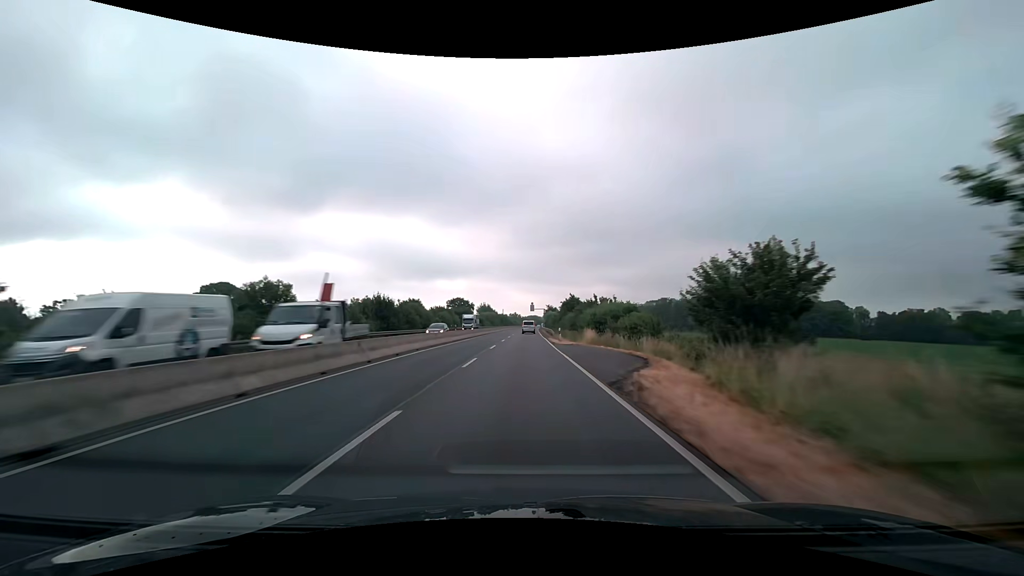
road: trunk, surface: asphalt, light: Day
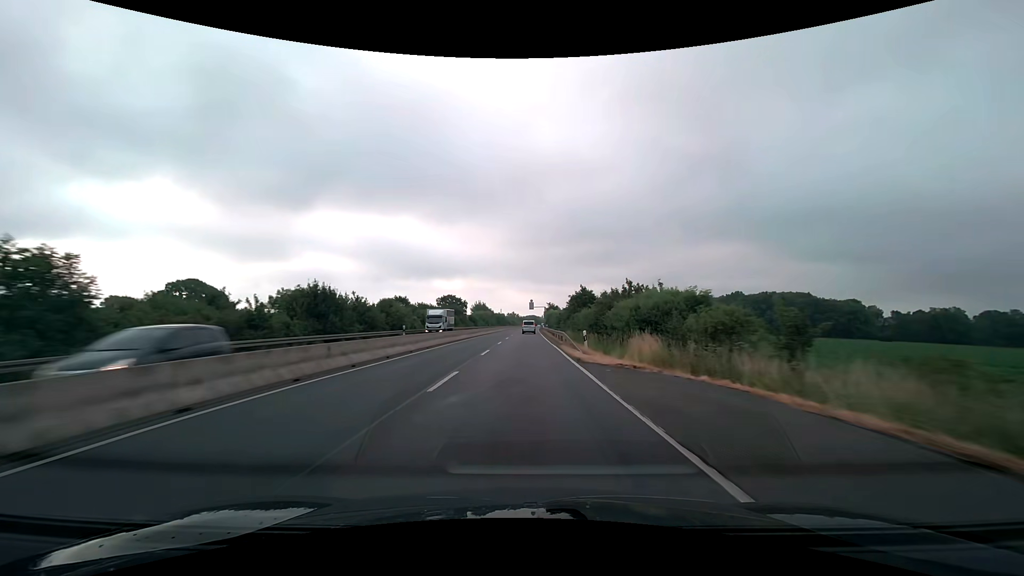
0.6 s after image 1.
(+0.1, +17.7) m; 0°
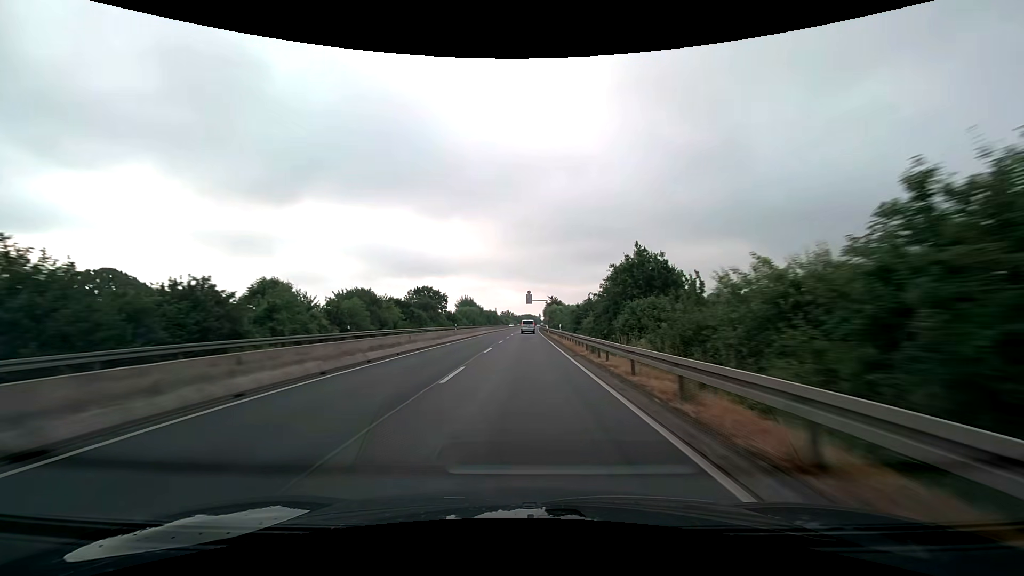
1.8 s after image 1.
(+0.1, +34.5) m; 0°
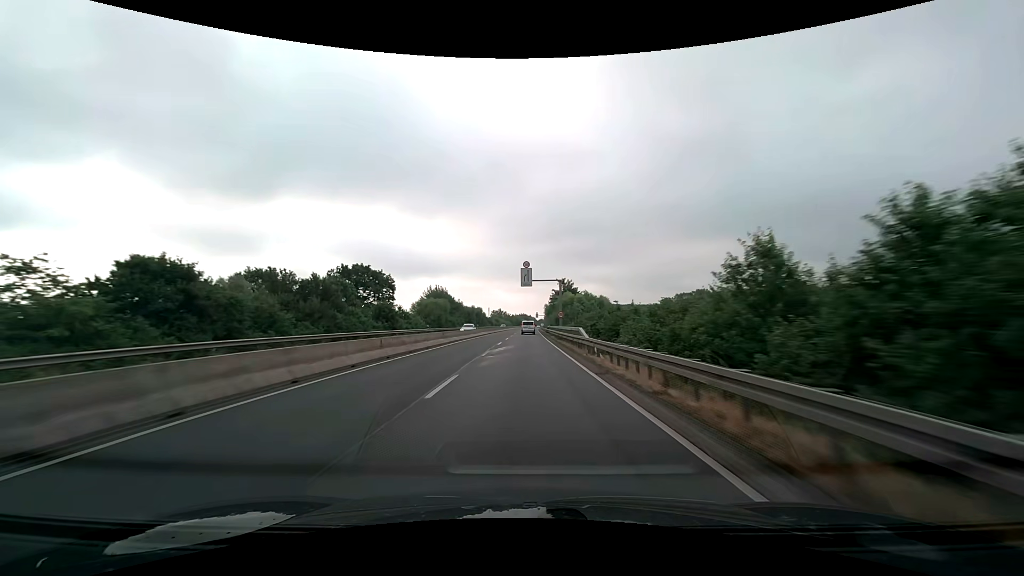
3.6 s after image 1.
(+0.2, +49.9) m; +1°
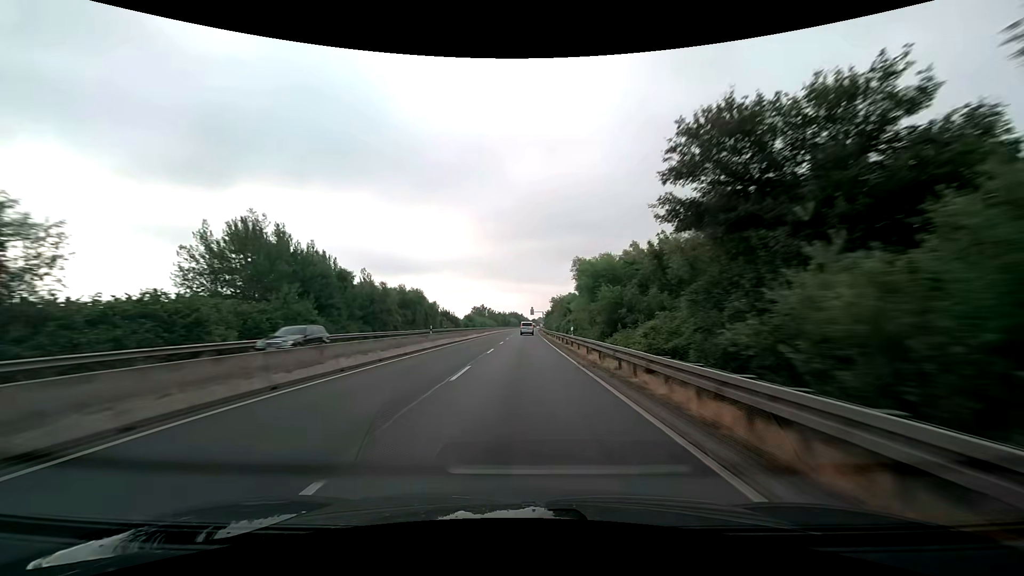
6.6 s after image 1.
(+0.7, +80.6) m; +1°
(0, +10) (0, +20) (0, +30) (0, +40) (0, +50) (0, +60) (0, +70) (+1, +80) (+1, +90) (+1, +100) m
